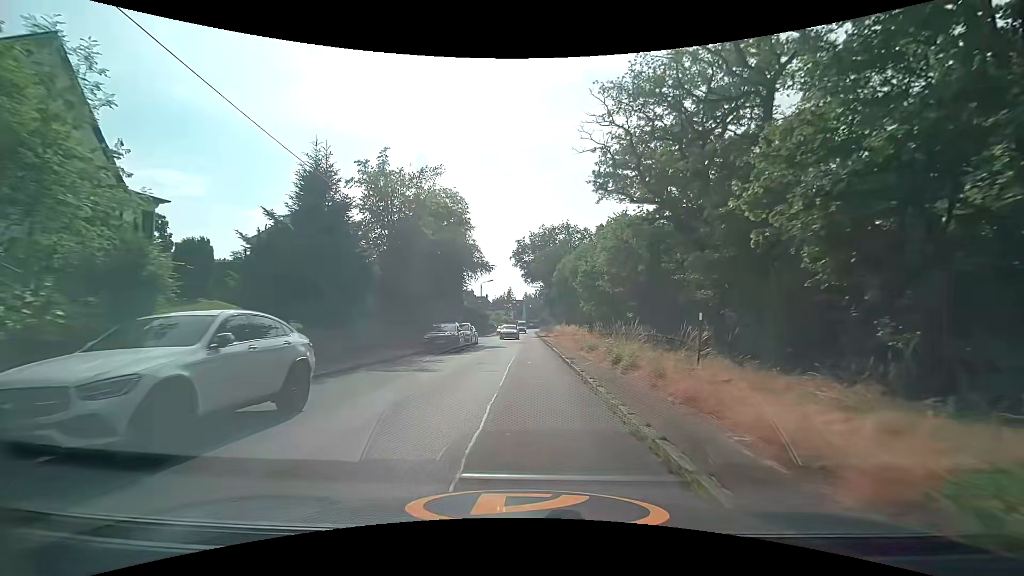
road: tertiary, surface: asphalt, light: Day
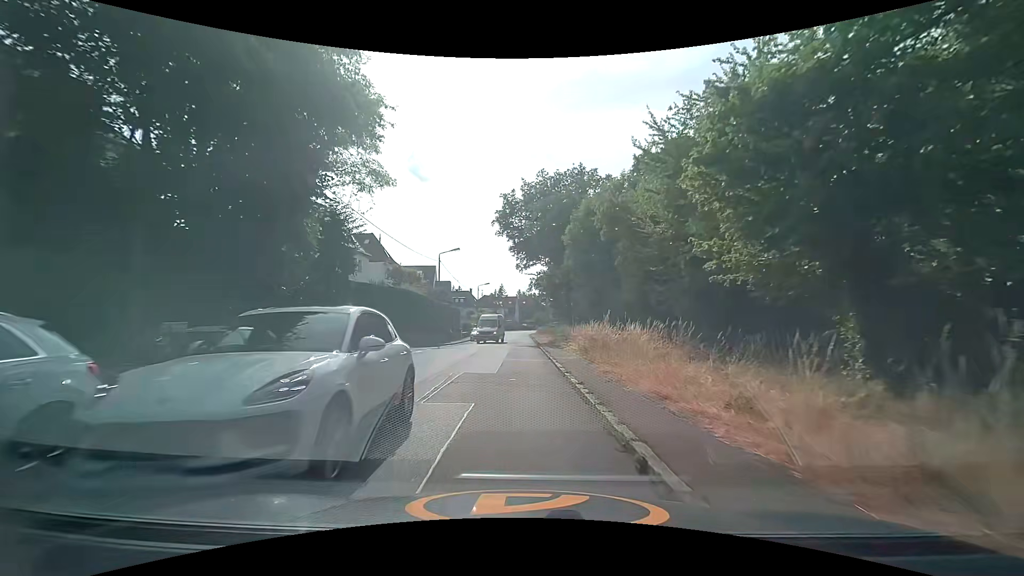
(+0.5, +30.5) m; 0°
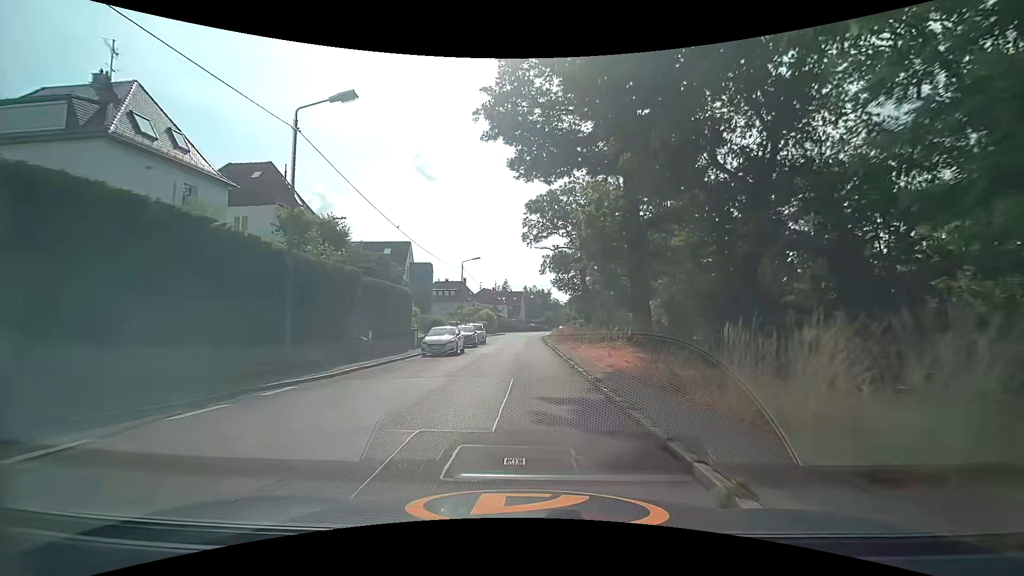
(-0.1, +29.7) m; +1°
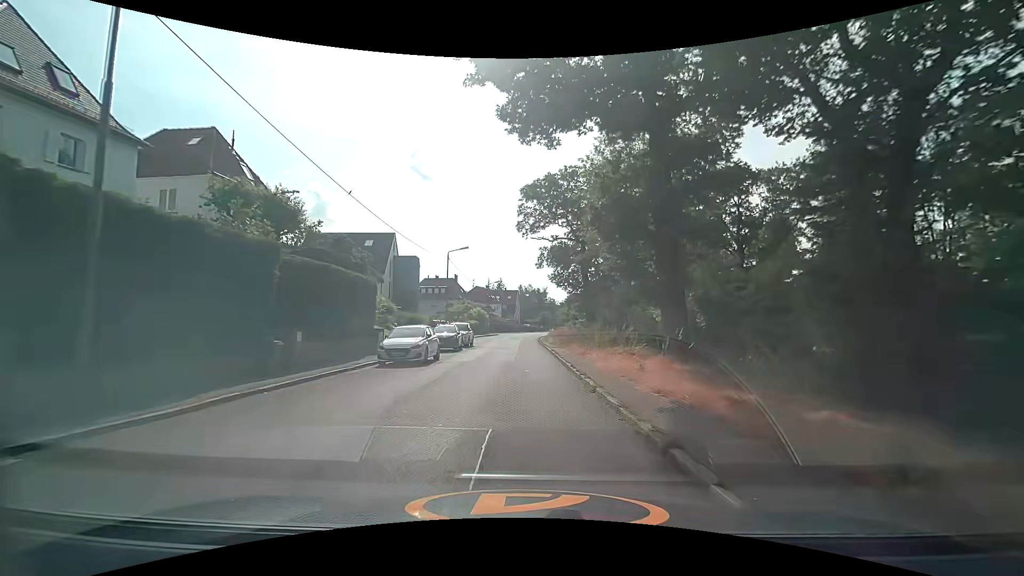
(-0.1, +6.5) m; 0°
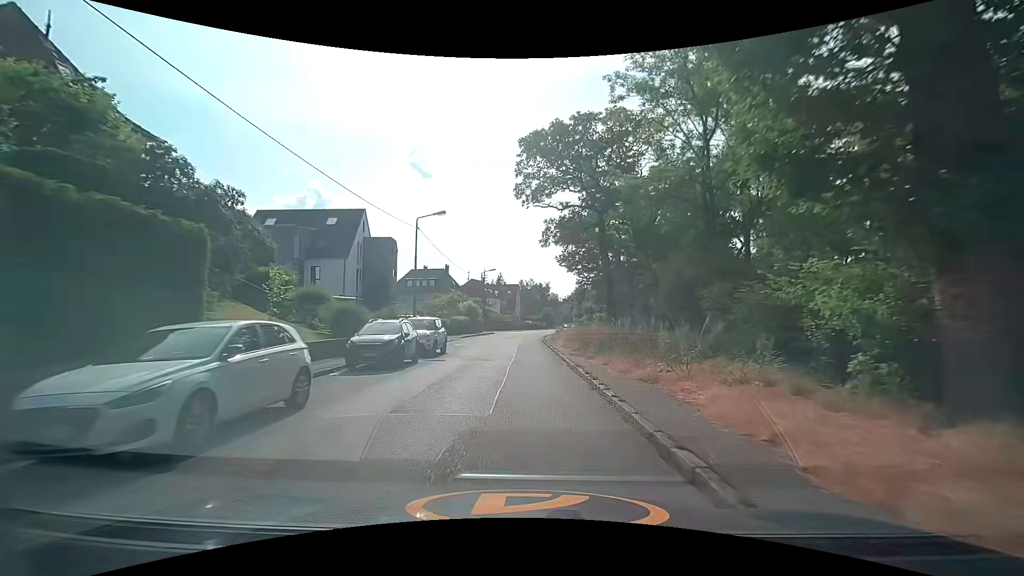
(0.0, +13.1) m; -1°
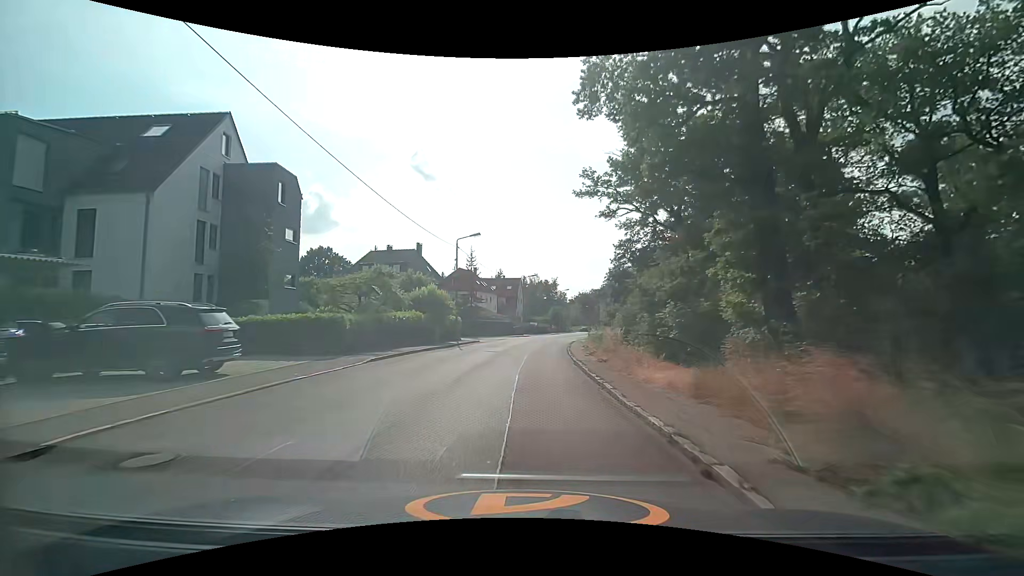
(+0.3, +26.6) m; +1°
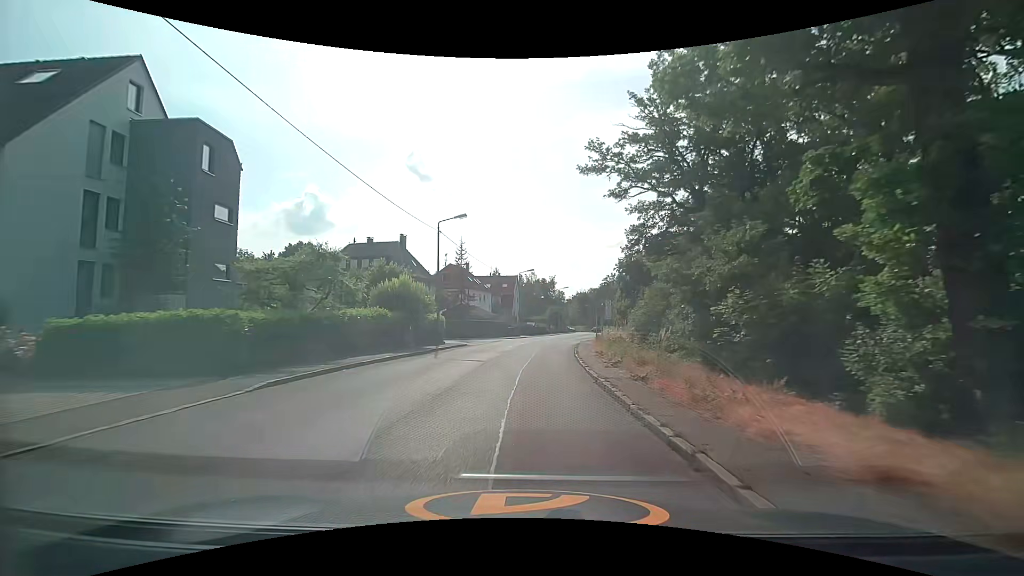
(0.0, +6.7) m; 0°
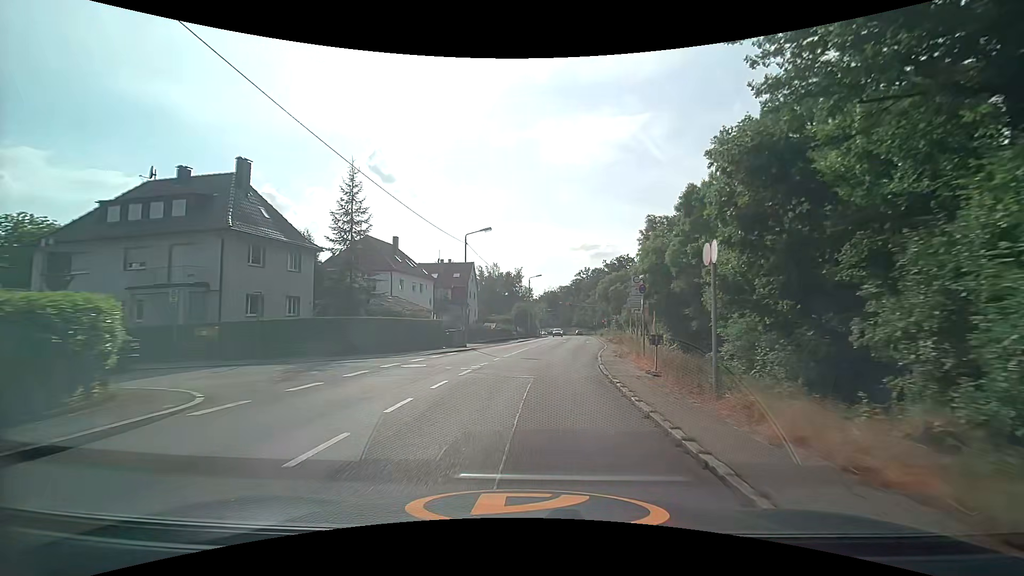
(+0.8, +26.6) m; +4°
